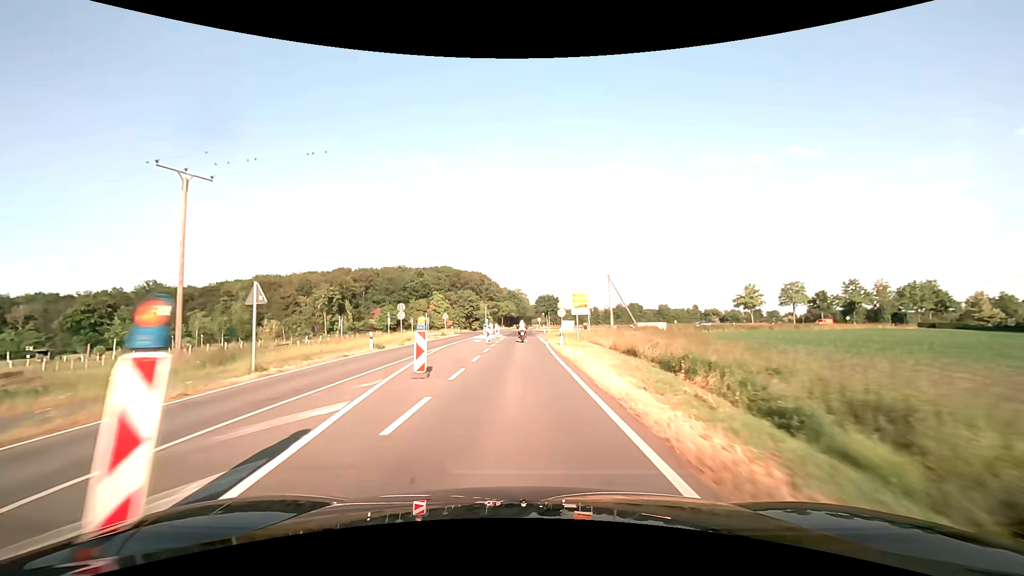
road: secondary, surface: asphalt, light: Day
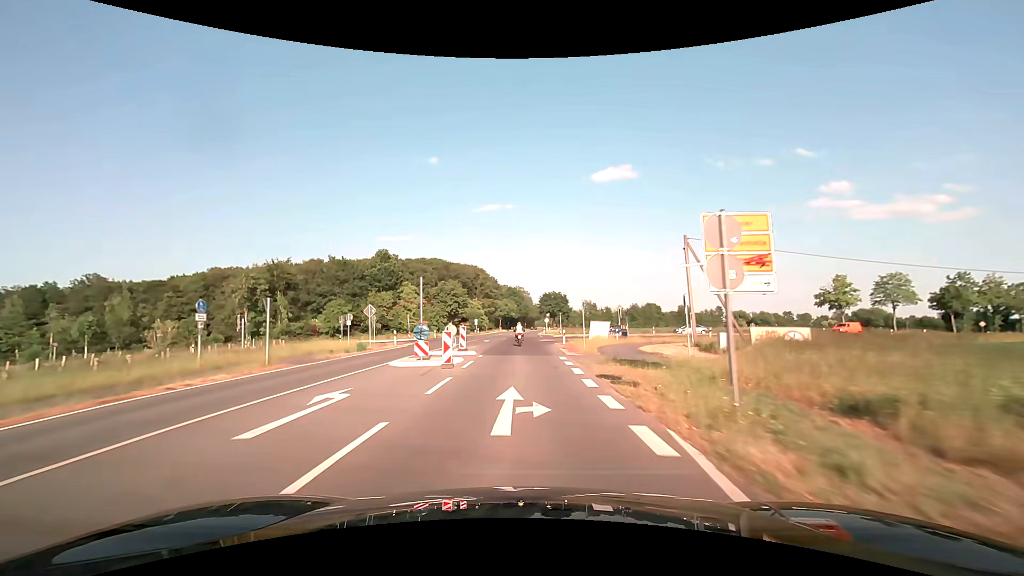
(0.0, +32.1) m; 0°
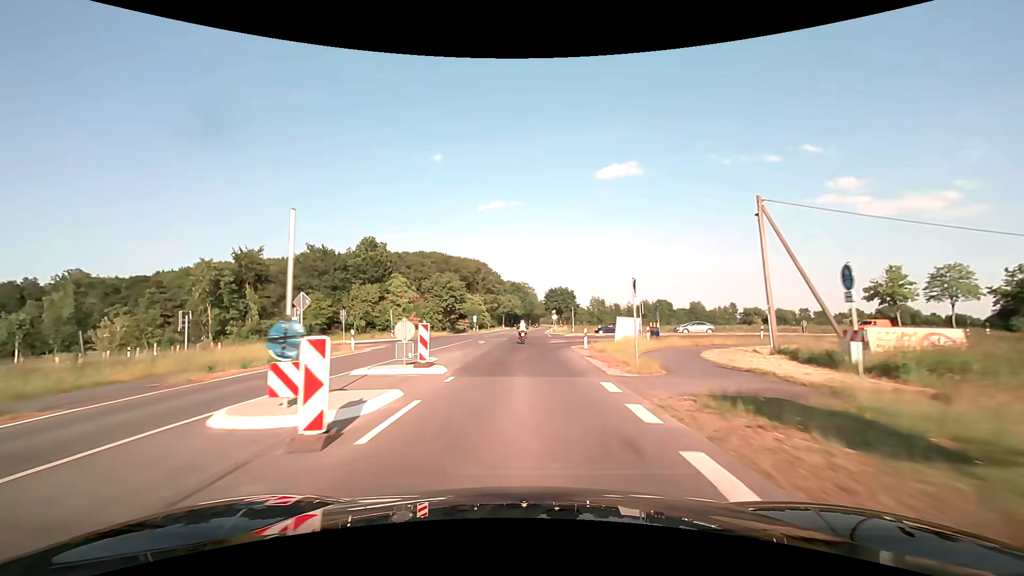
(-0.1, +10.7) m; -1°
(0, +10) (0, +20) (0, +30) (0, +40) (0, +50) (+1, +60) (+1, +70) (+1, +80) (+2, +90) (+2, +100) m
